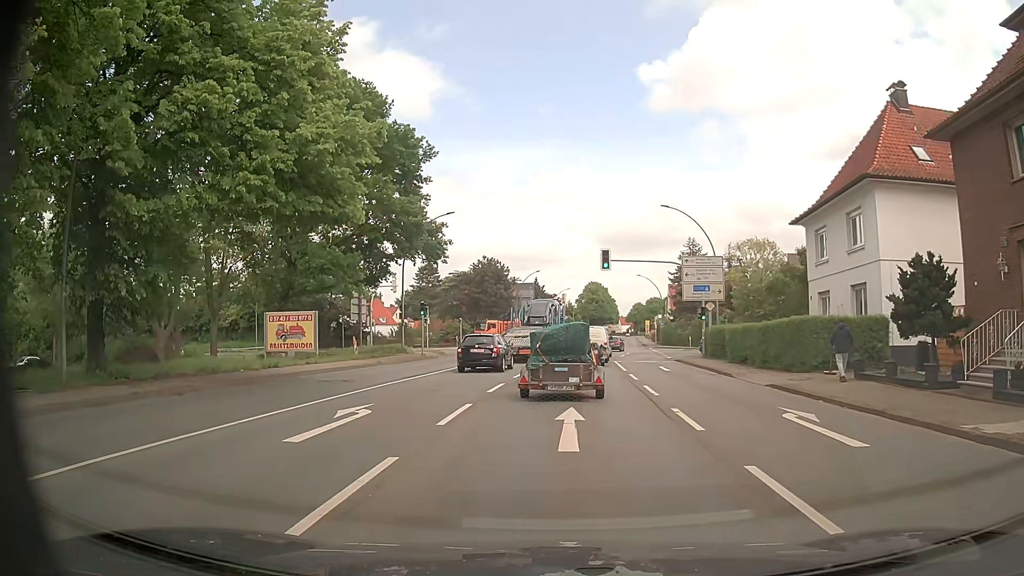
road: primary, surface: asphalt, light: Day
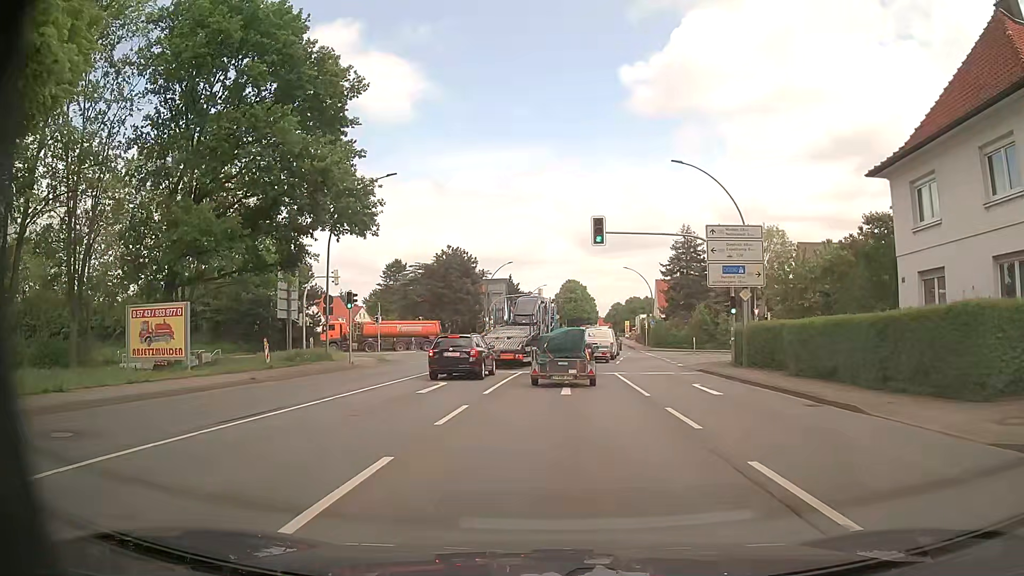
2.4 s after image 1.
(+0.1, +12.1) m; +1°
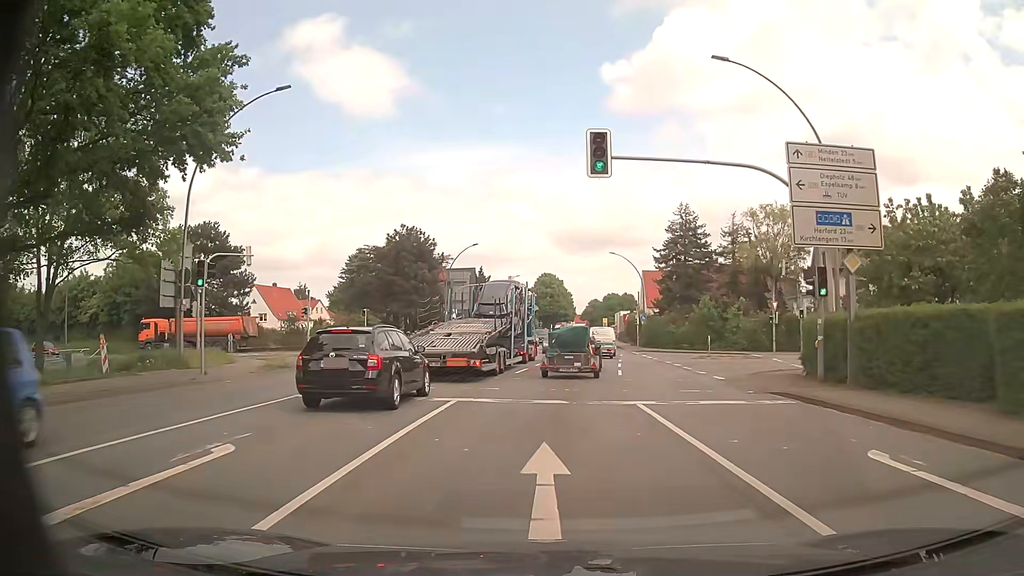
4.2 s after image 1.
(+0.3, +13.0) m; +2°
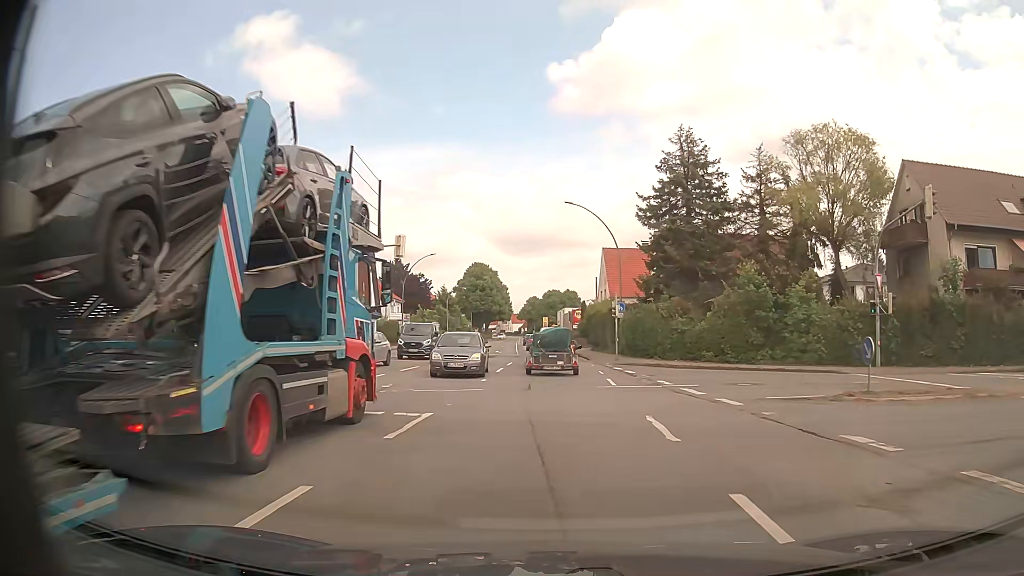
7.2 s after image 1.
(+1.4, +27.4) m; +6°
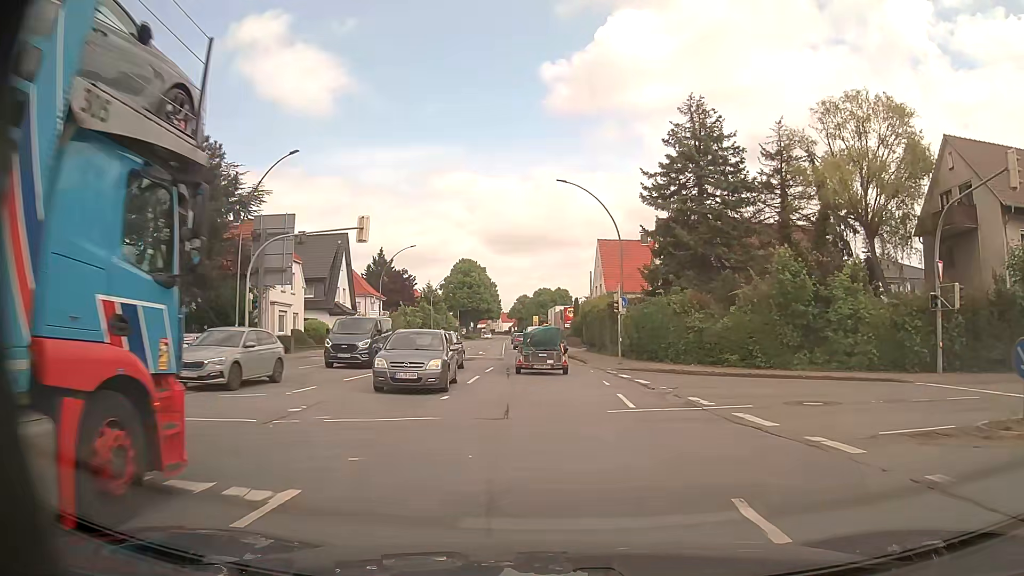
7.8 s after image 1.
(+0.1, +6.1) m; +1°
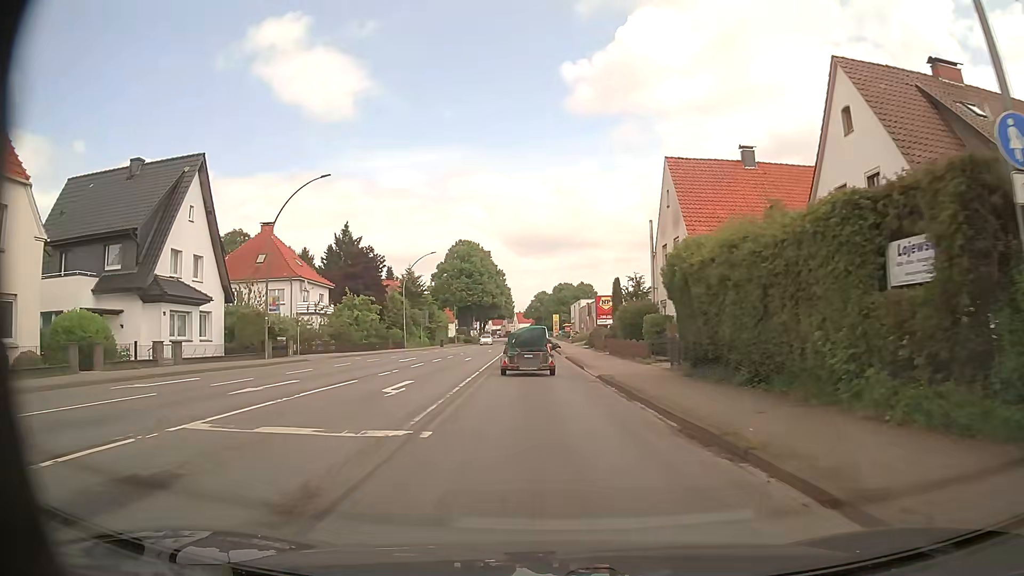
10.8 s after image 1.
(-0.4, +31.7) m; -2°
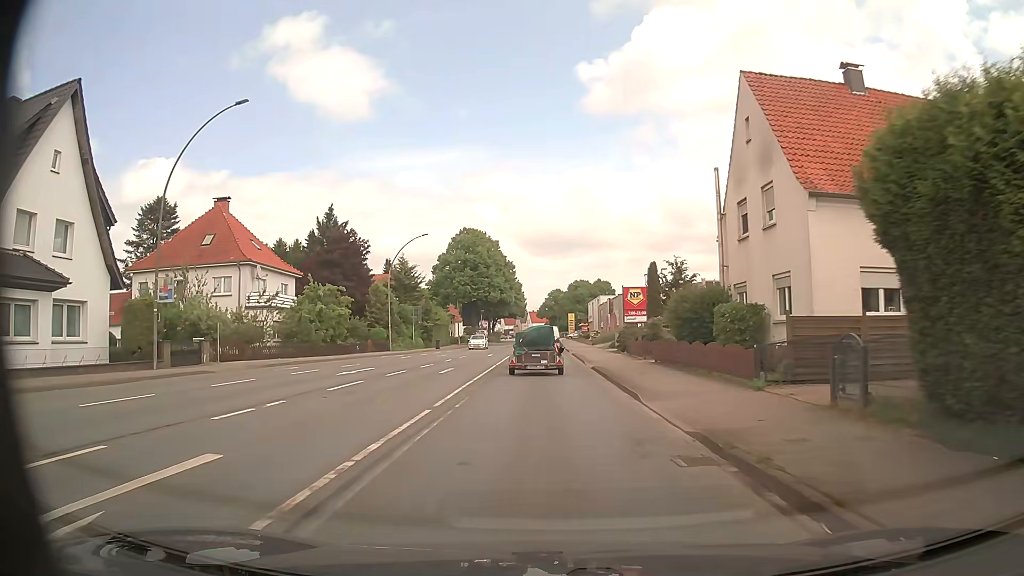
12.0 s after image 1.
(-0.1, +12.7) m; -1°
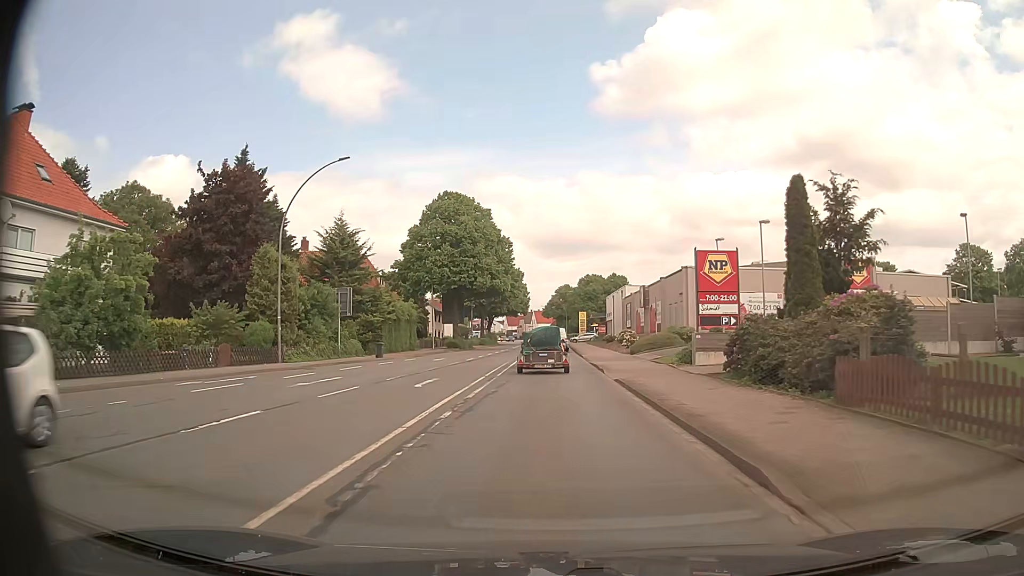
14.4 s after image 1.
(-0.1, +26.1) m; 0°
(0, +10) (0, +20) (0, +30) (0, +40) (0, +50) (0, +60) (0, +70) (0, +80) (+1, +90) (+1, +100) m
